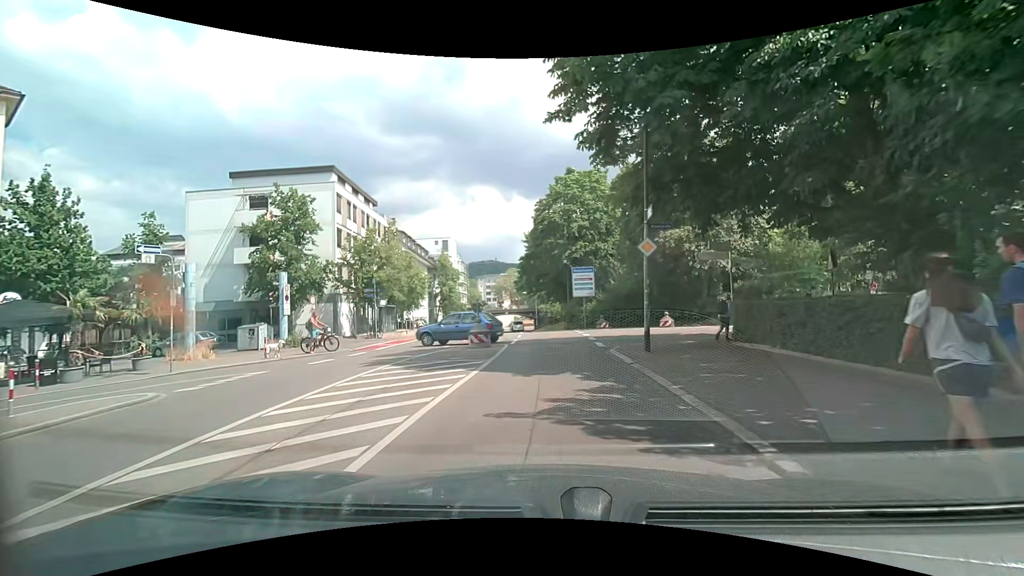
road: secondary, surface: asphalt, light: Day
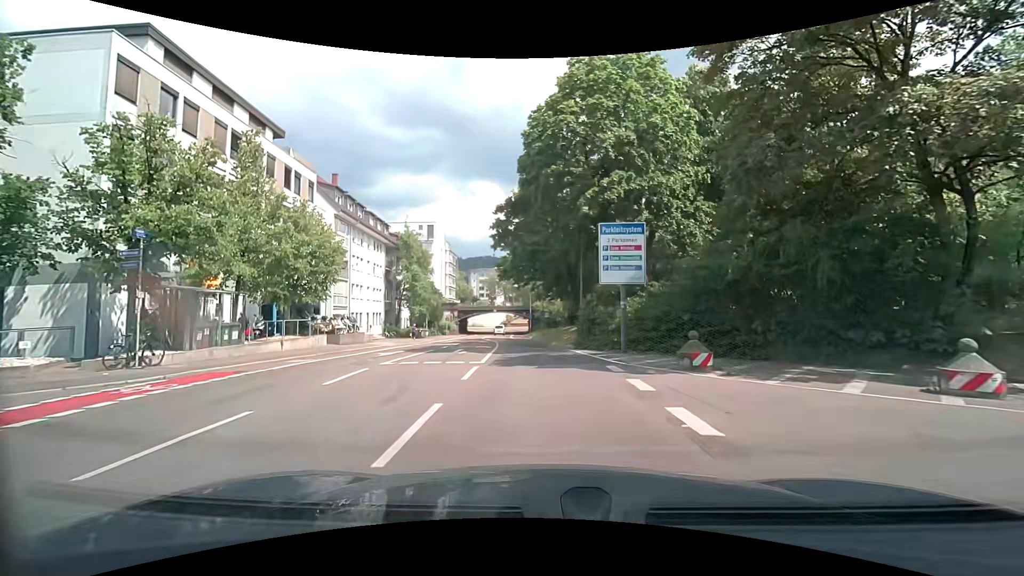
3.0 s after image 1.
(+0.4, +21.0) m; -1°
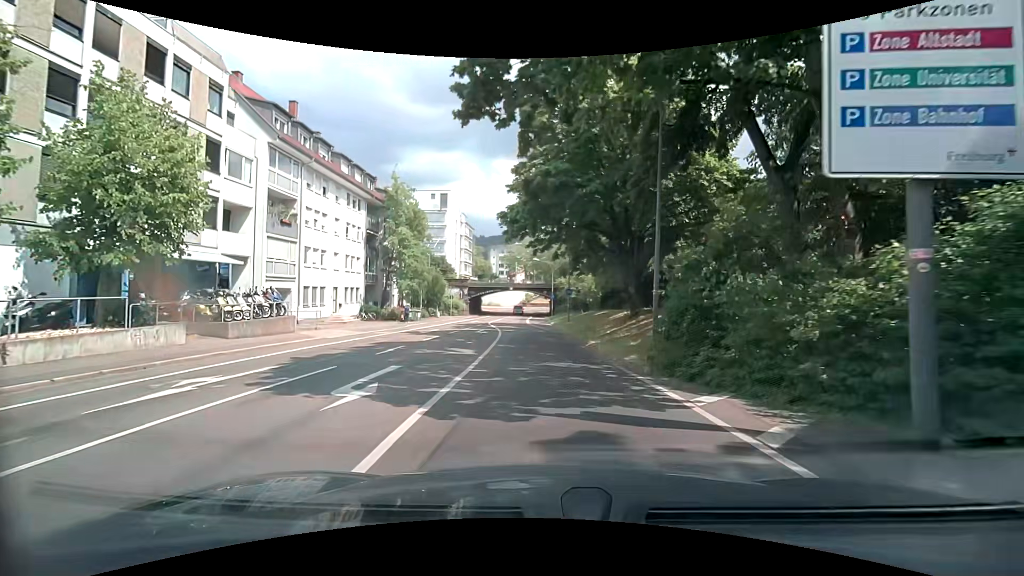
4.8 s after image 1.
(+0.2, +14.0) m; -1°
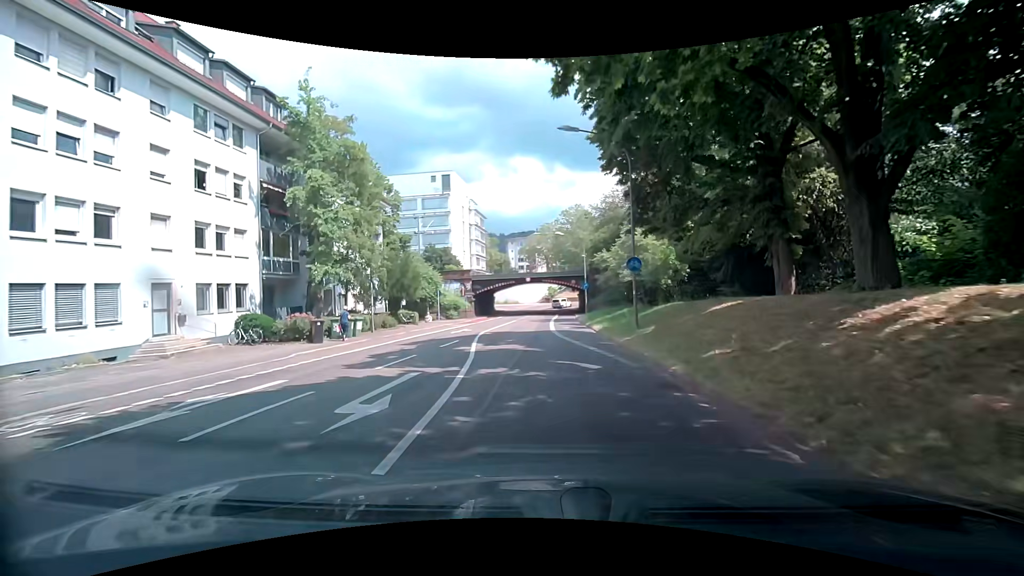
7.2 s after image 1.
(-0.5, +21.0) m; -1°
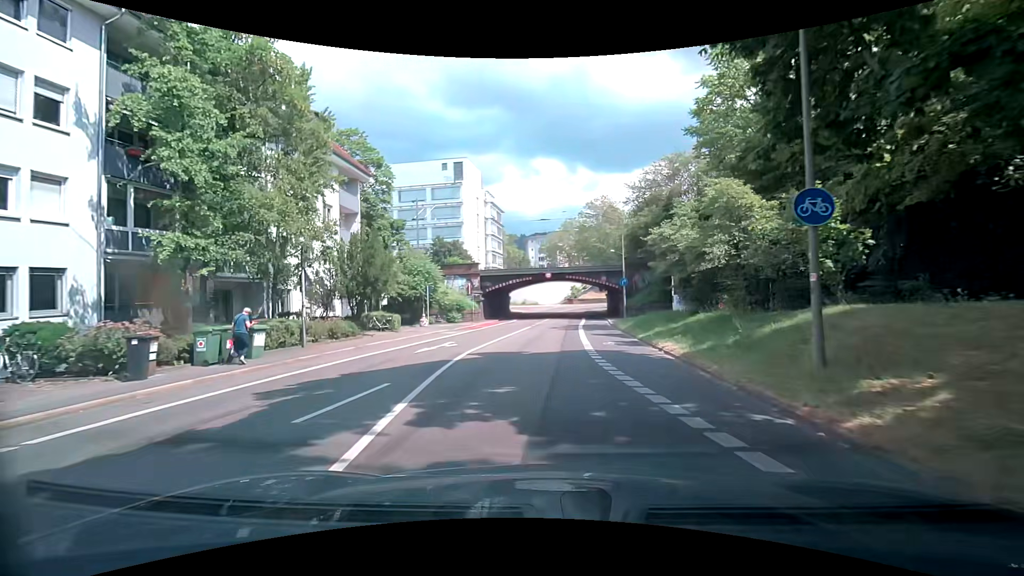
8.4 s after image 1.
(-0.6, +11.5) m; -4°
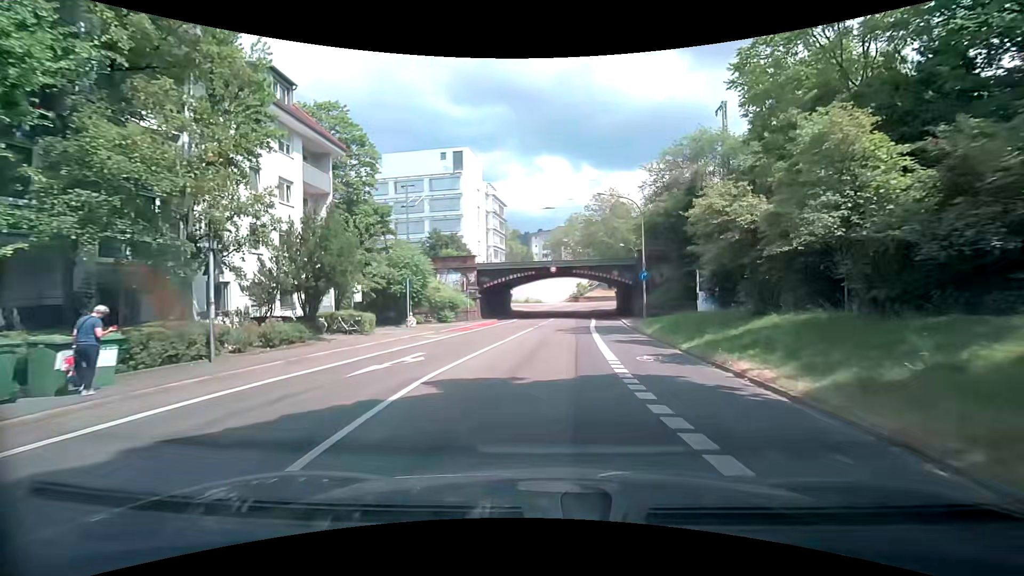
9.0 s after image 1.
(-0.1, +5.8) m; -1°
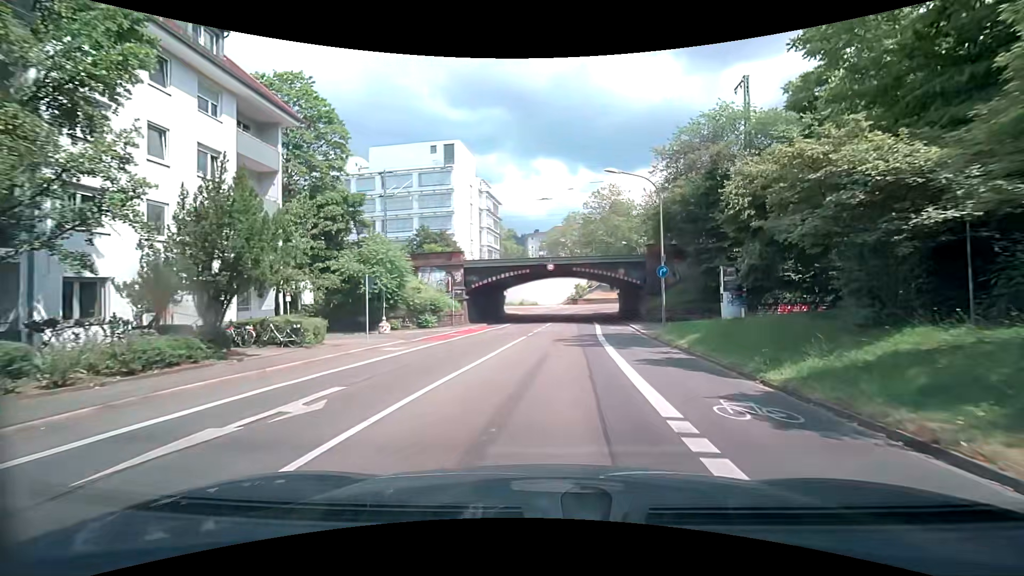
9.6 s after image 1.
(0.0, +5.9) m; +1°
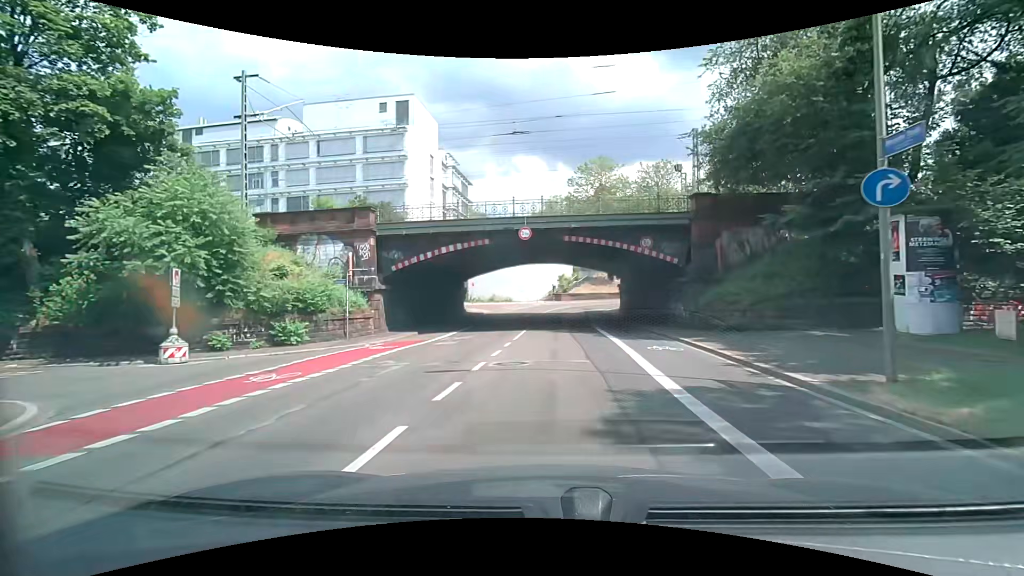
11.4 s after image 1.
(+0.1, +17.8) m; +2°
(0, +10) (0, +20) (0, +30) (0, +40) (0, +50) (+4, +59) (+13, +64) (+22, +65) (+32, +64) (+42, +63) m
